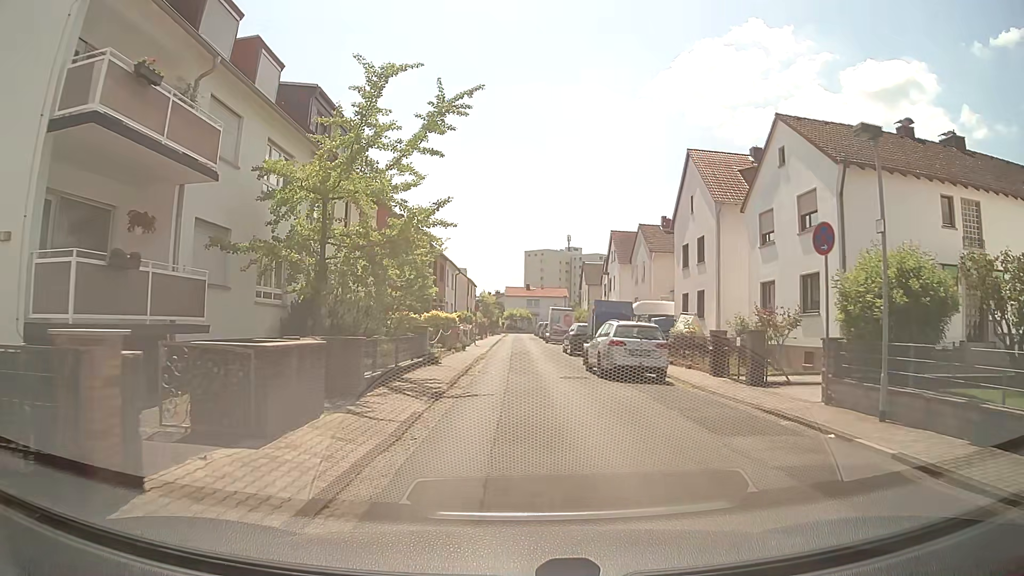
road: residential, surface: asphalt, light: Day
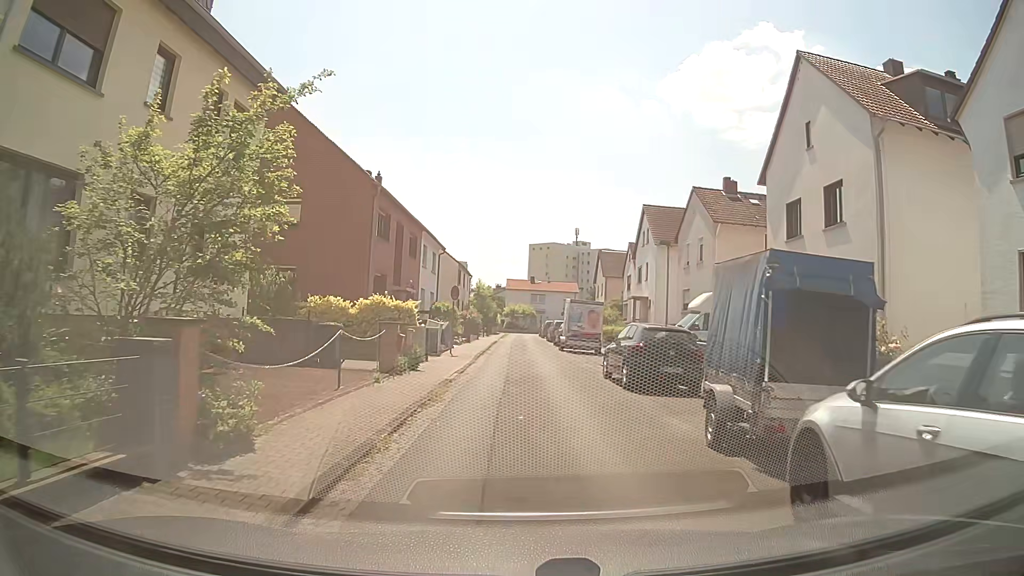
(+0.1, +15.3) m; +1°
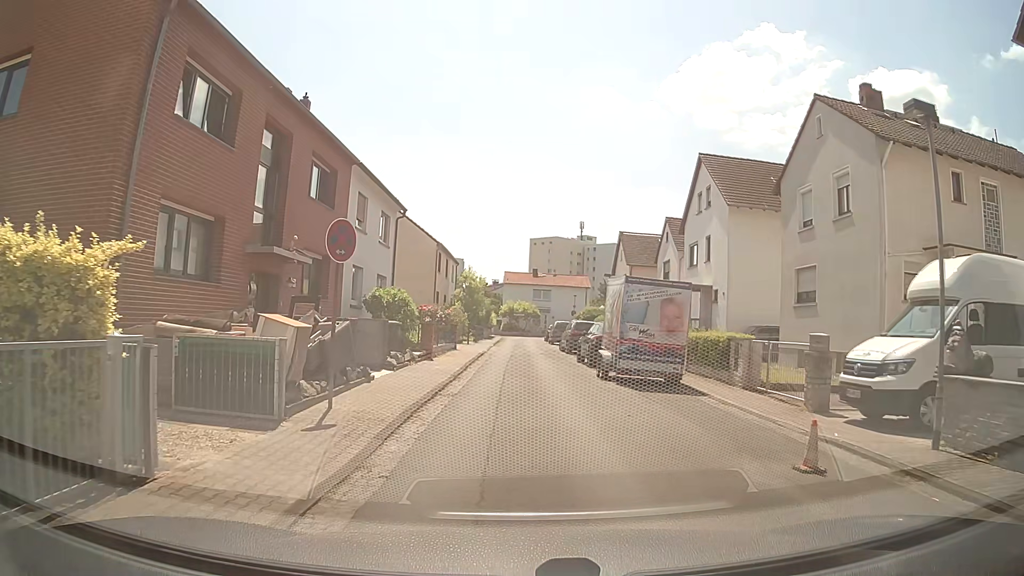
(-0.3, +16.6) m; -1°
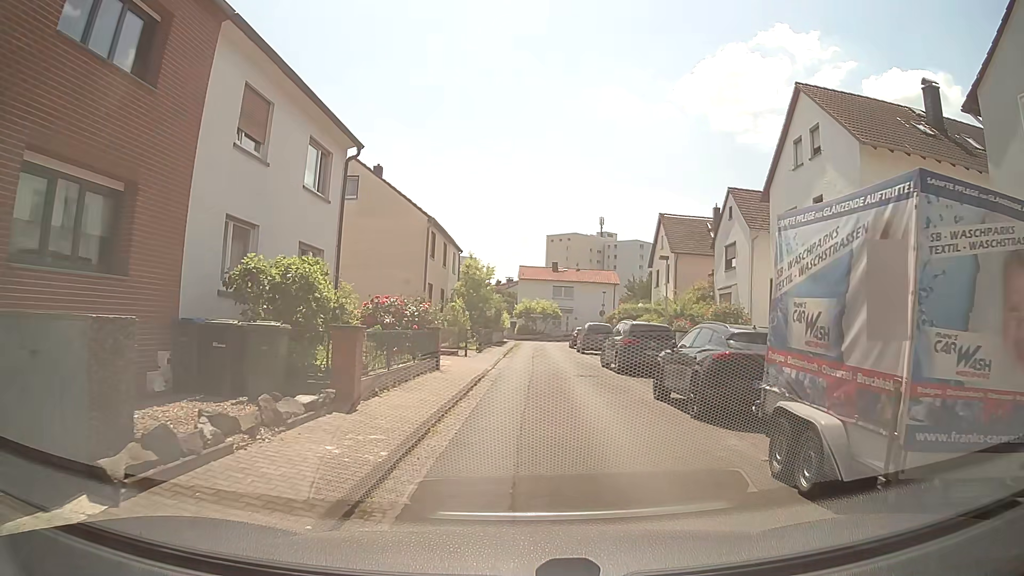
(-0.1, +11.7) m; -1°
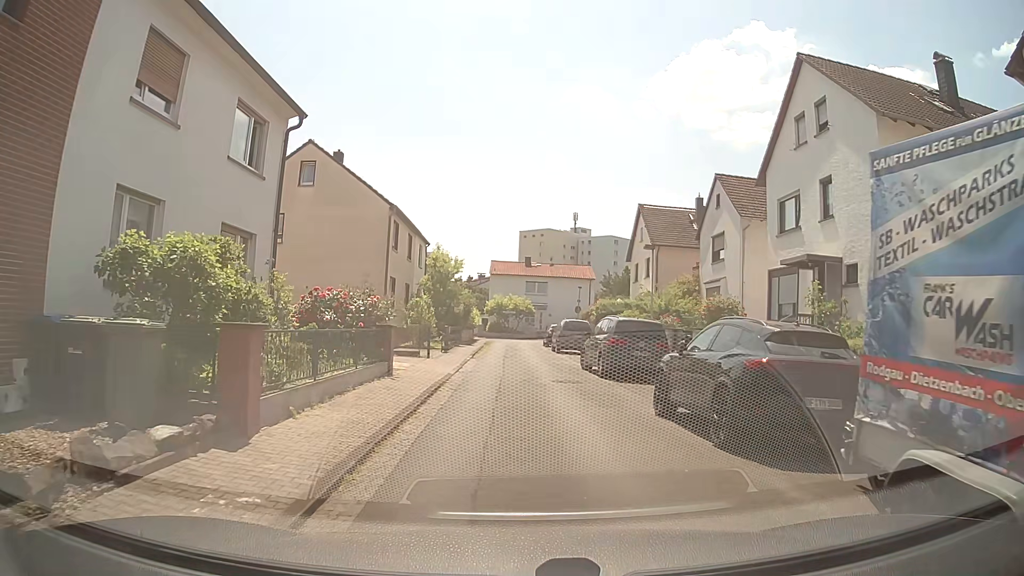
(+0.1, +2.9) m; +2°
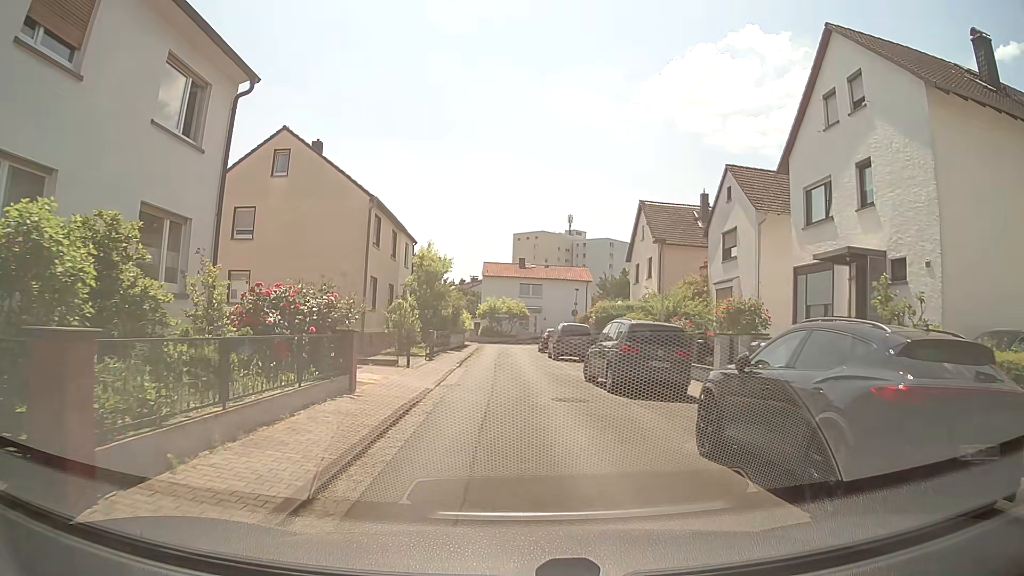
(0.0, +3.0) m; +2°
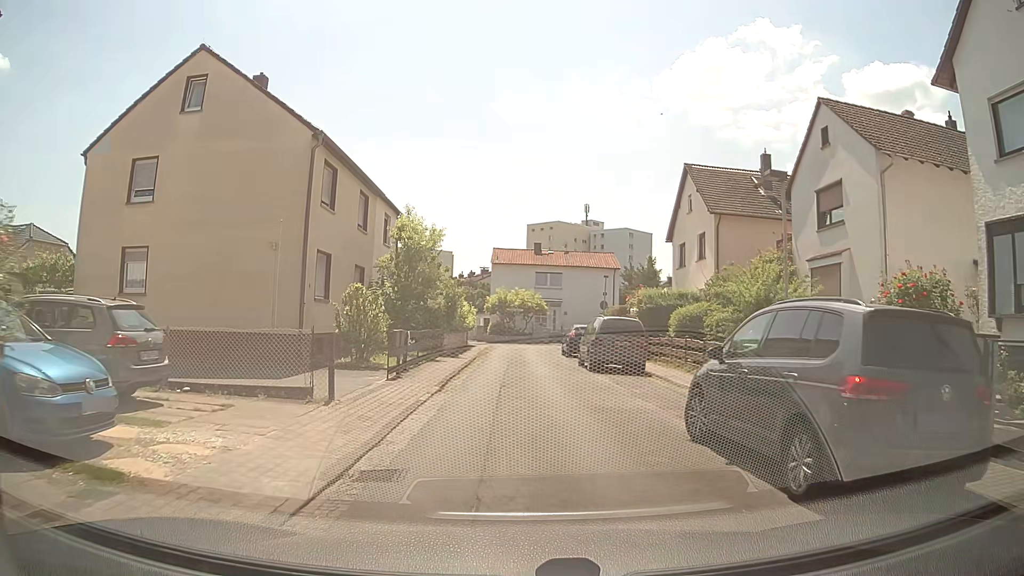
(-0.2, +9.8) m; -2°
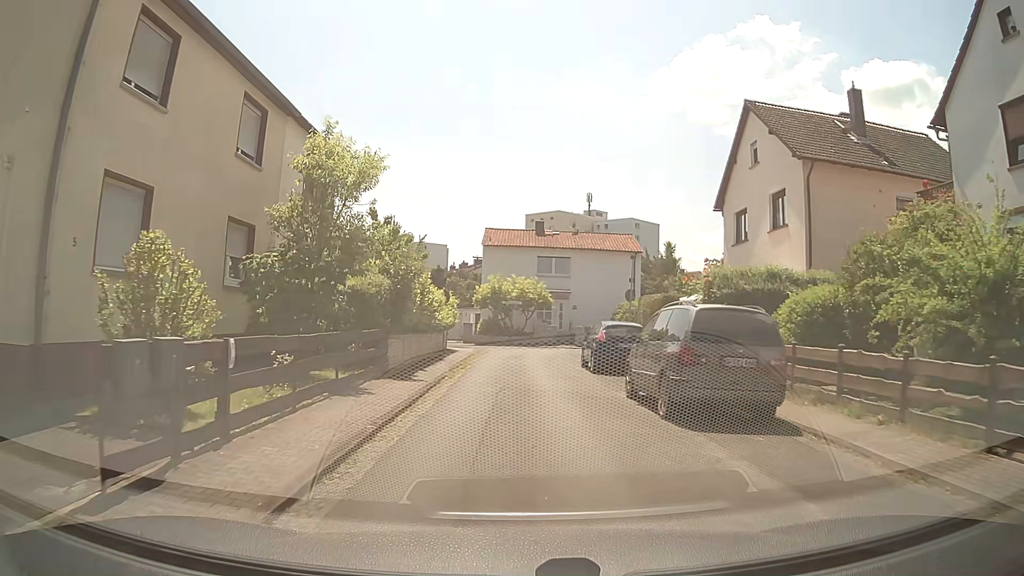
(+0.1, +11.1) m; +1°
(0, +10) (0, +20) (+1, +30) (-4, +38) (-14, +39) (-24, +39) (-34, +39) (-44, +39) (-54, +38) (-64, +38) m
